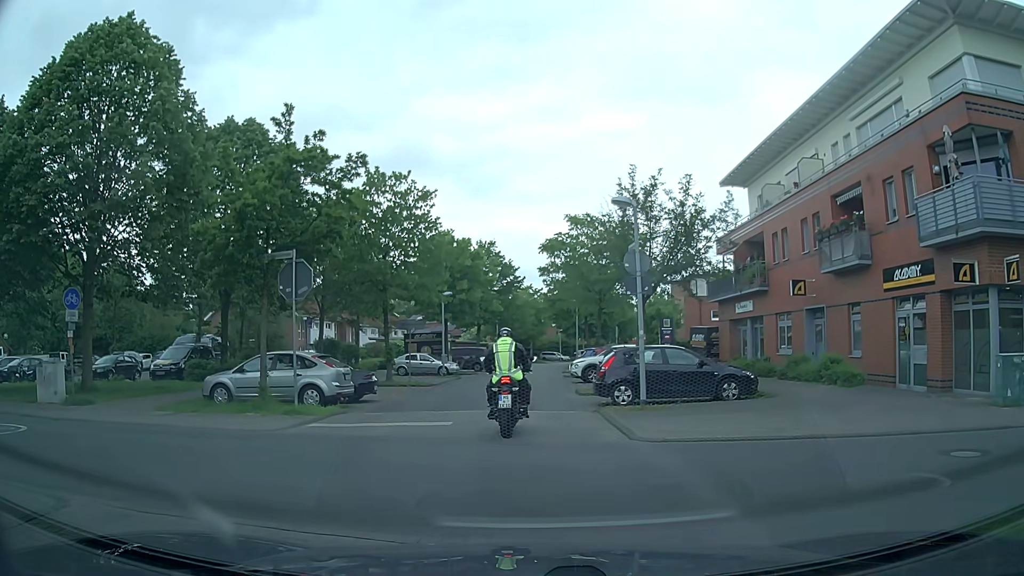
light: Day
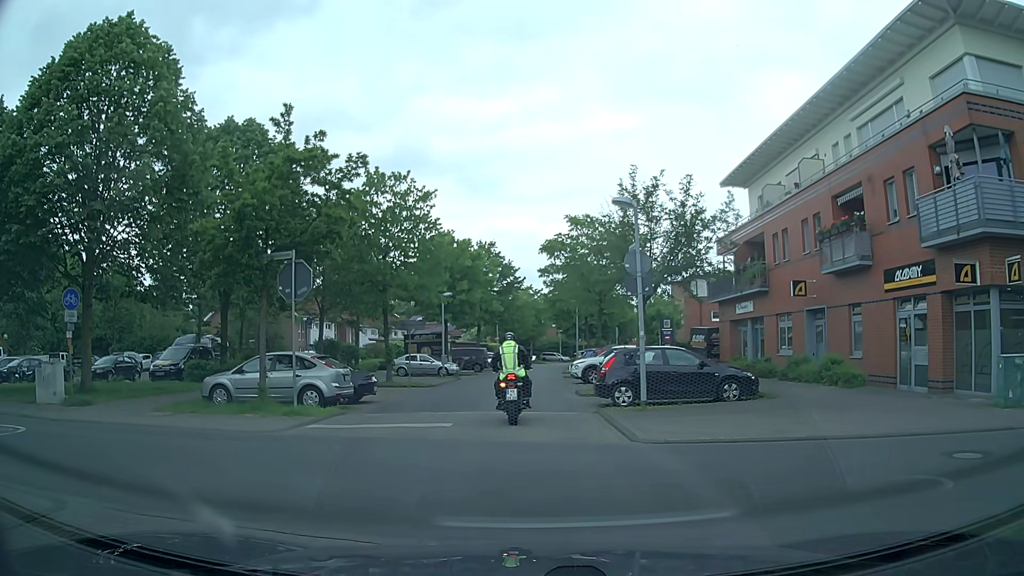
(0.0, +0.1) m; 0°
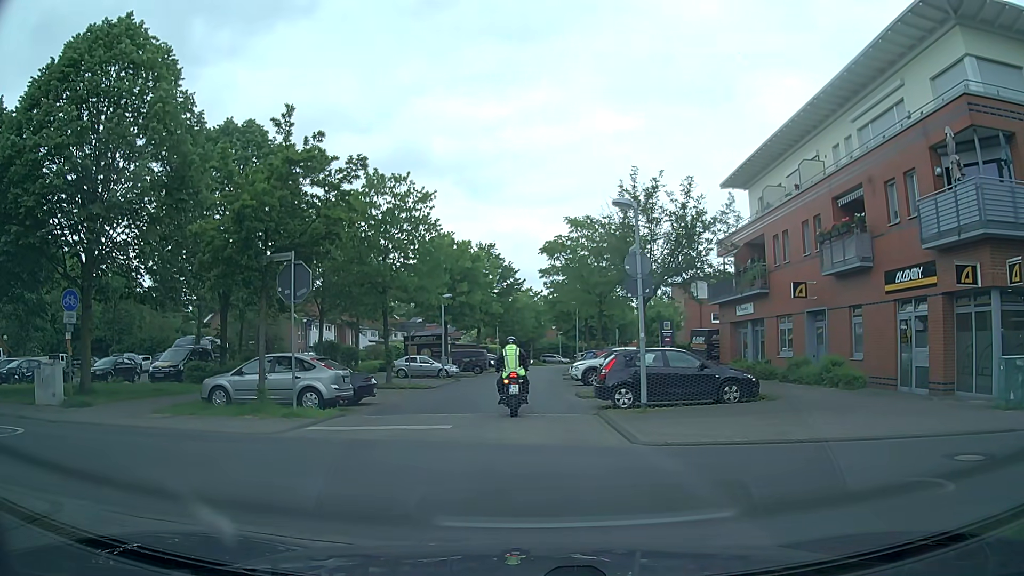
(0.0, 0.0) m; 0°
